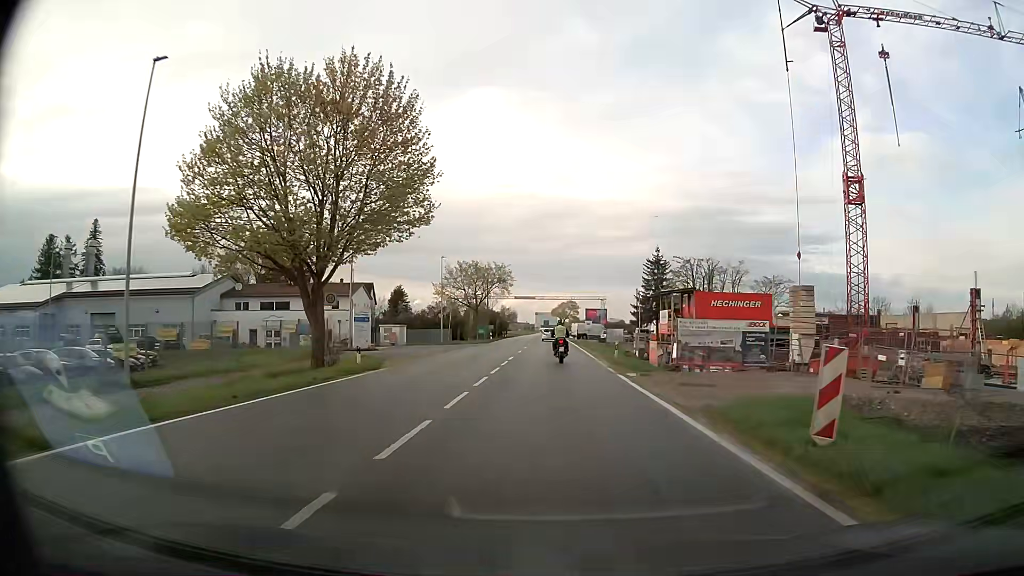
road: secondary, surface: asphalt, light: Day
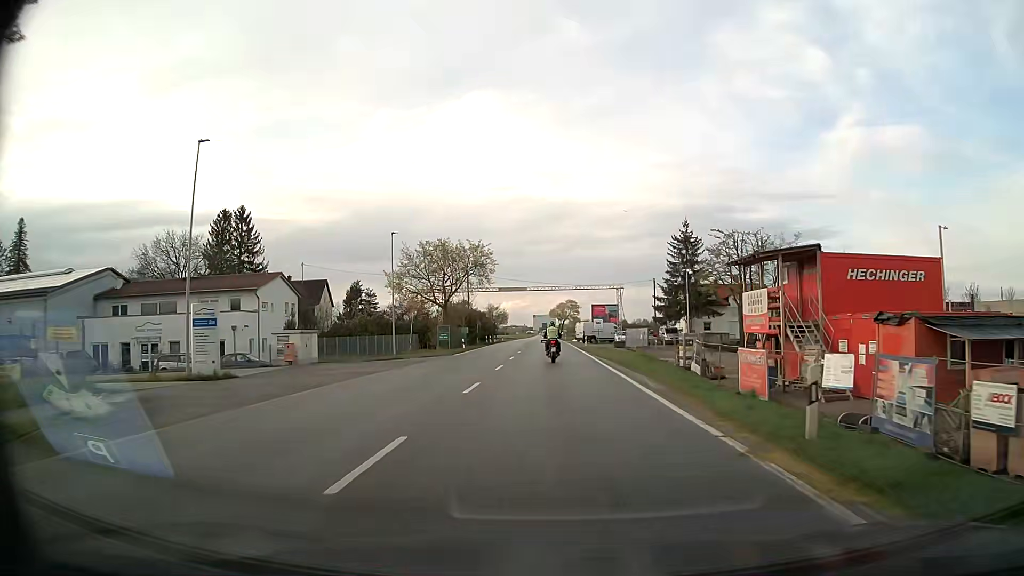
(+0.1, +24.1) m; 0°
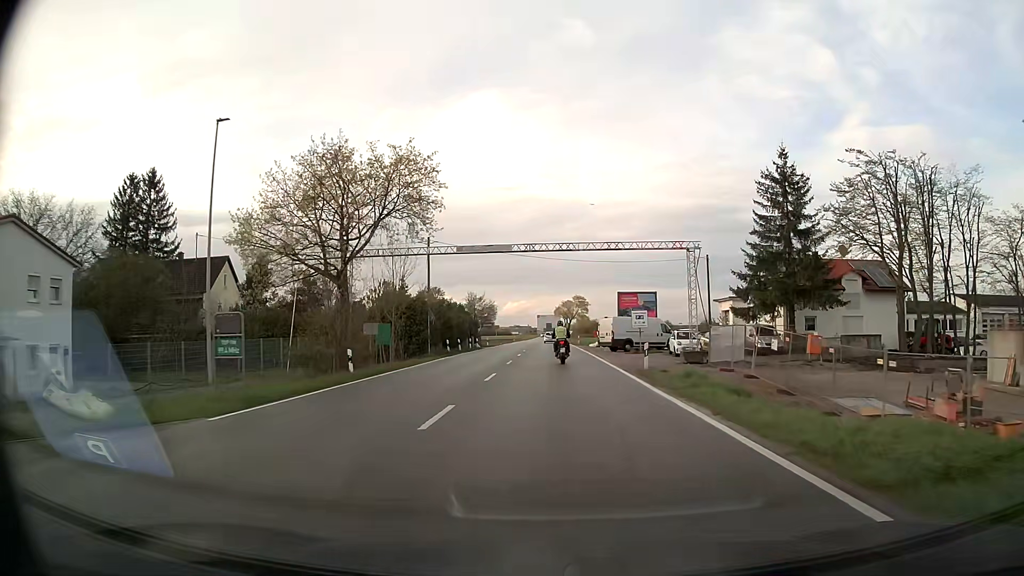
(-0.2, +32.5) m; 0°
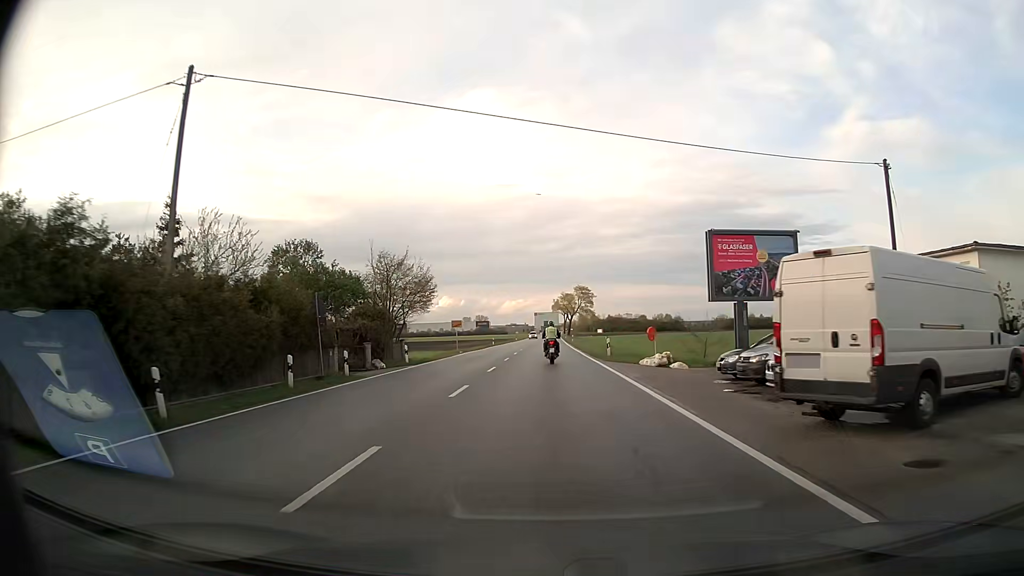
(+0.2, +40.3) m; 0°
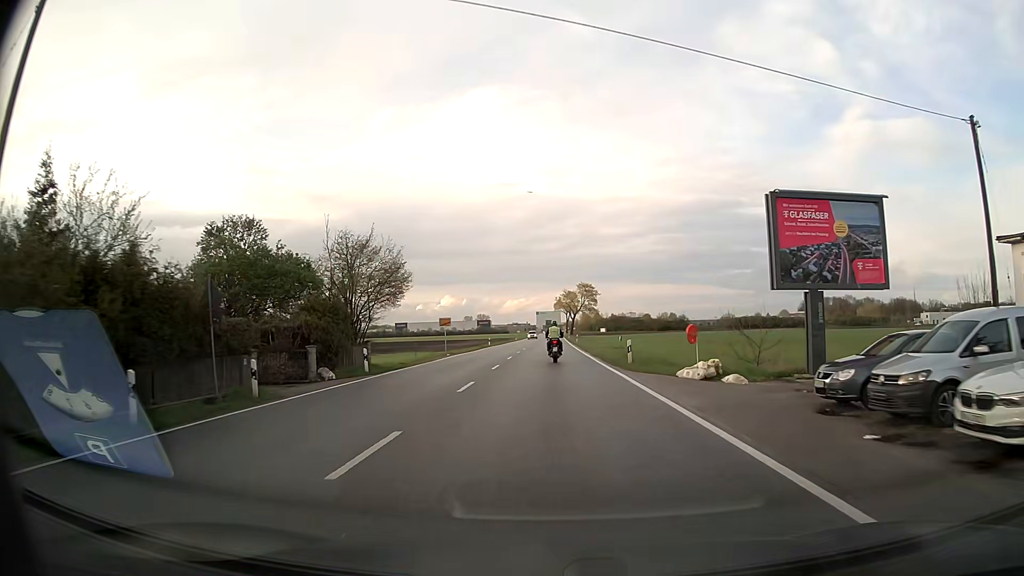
(0.0, +7.9) m; 0°
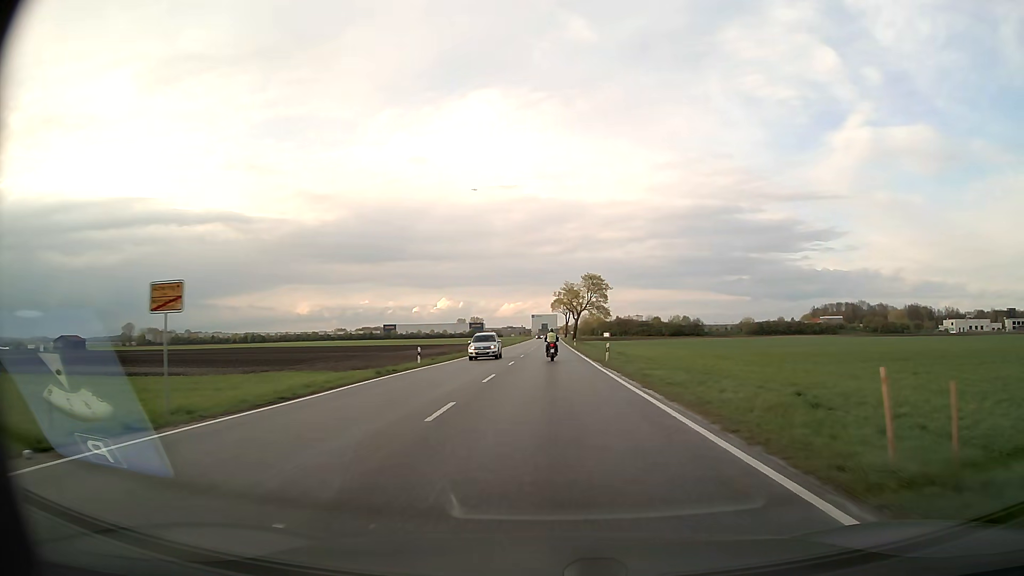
(0.0, +40.8) m; 0°
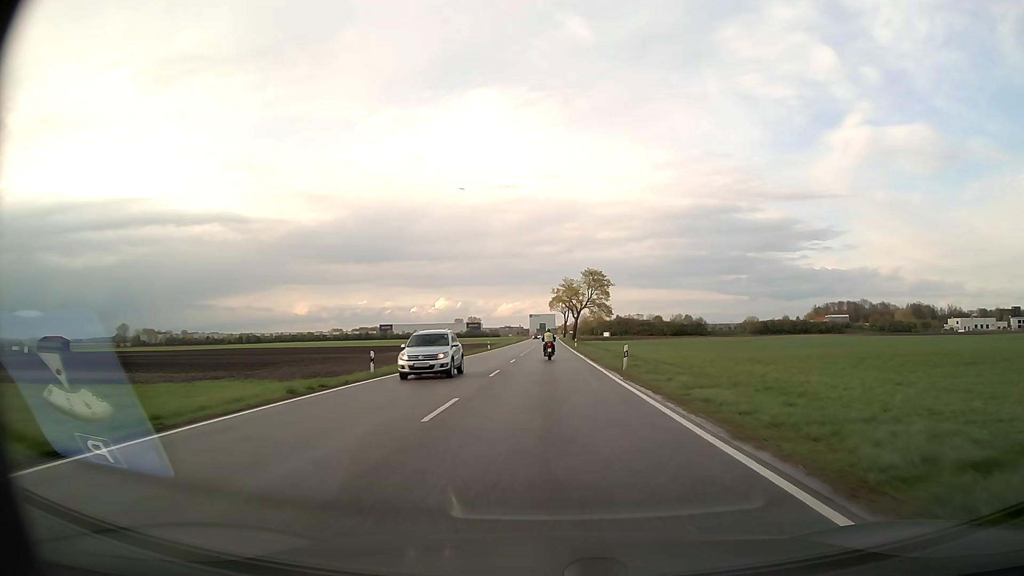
(0.0, +9.3) m; 0°
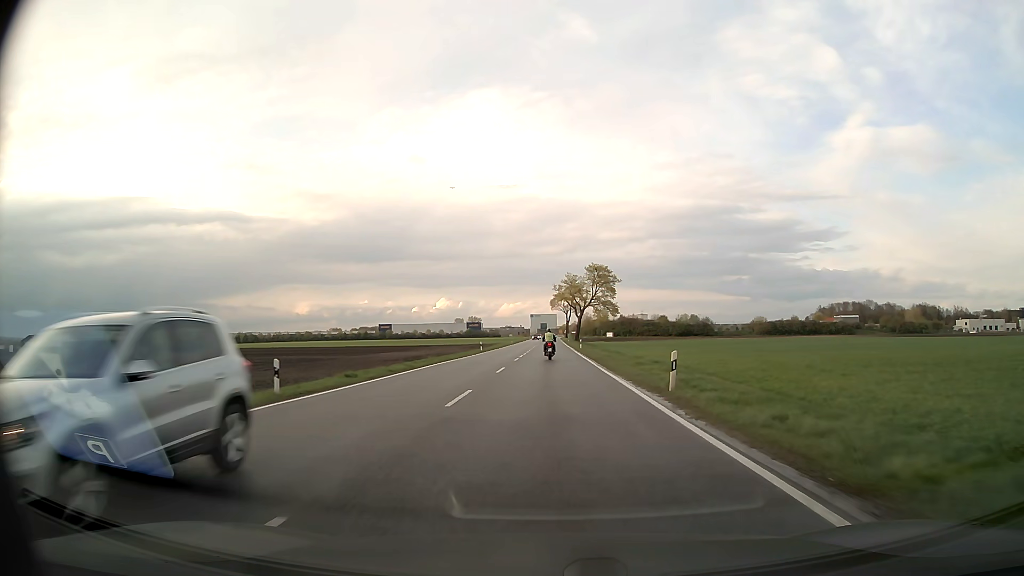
(0.0, +9.9) m; 0°
(0, +10) (0, +20) (0, +30) (0, +40) (0, +50) (0, +60) (0, +70) (0, +80) (0, +90) (0, +100) m
